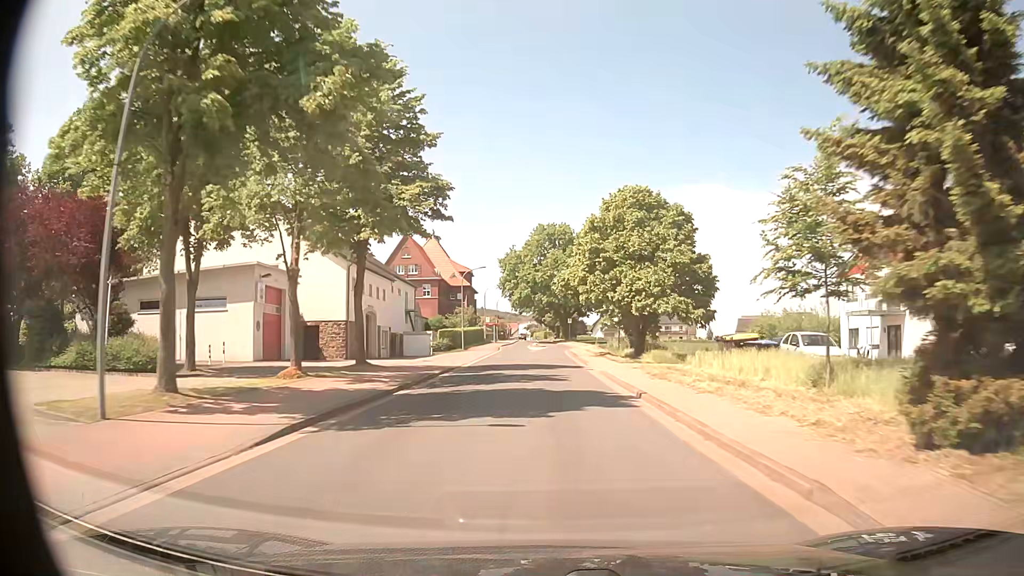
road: tertiary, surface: asphalt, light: Day
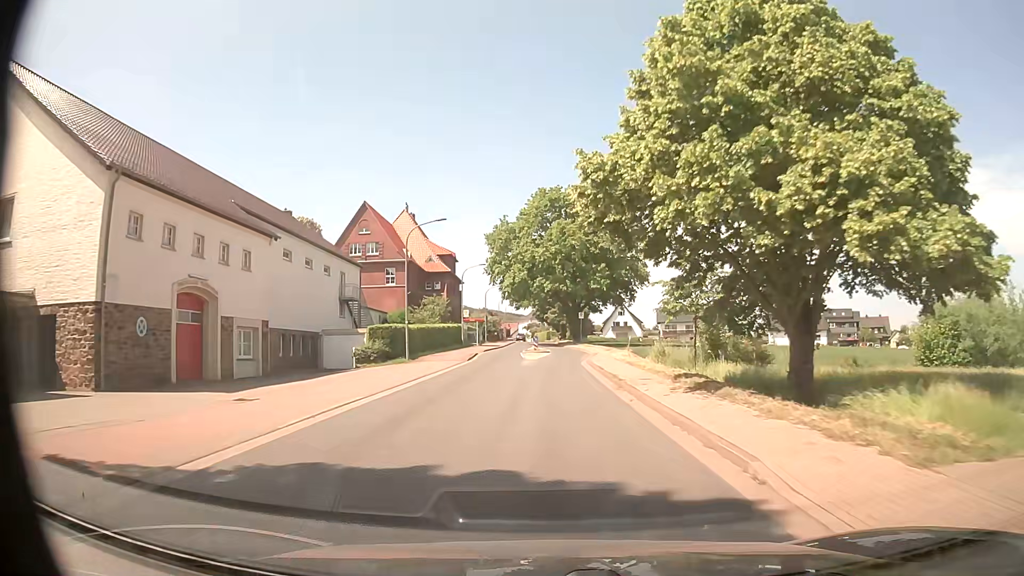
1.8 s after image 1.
(+0.1, +26.0) m; 0°
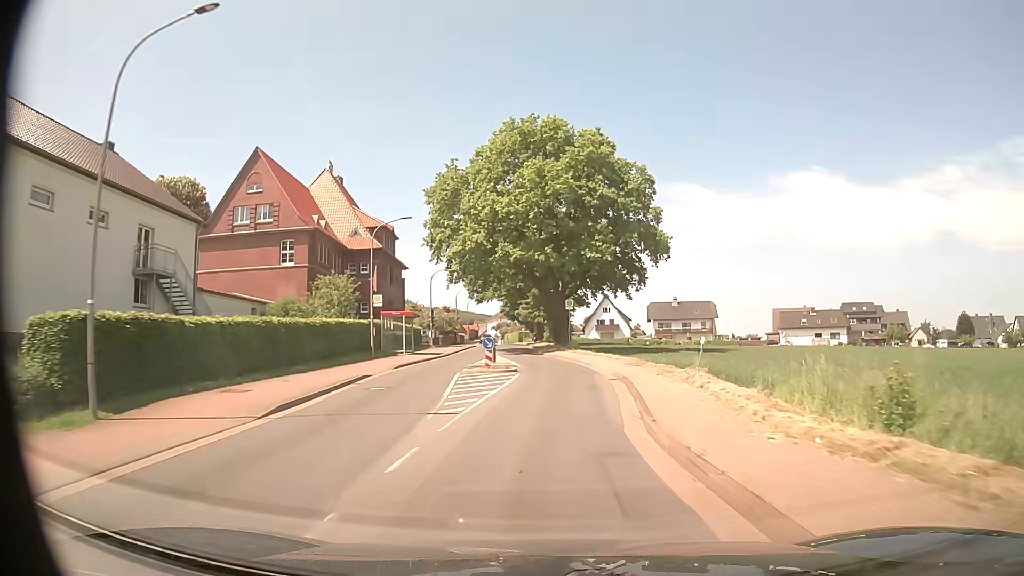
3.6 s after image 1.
(+0.1, +25.8) m; +2°
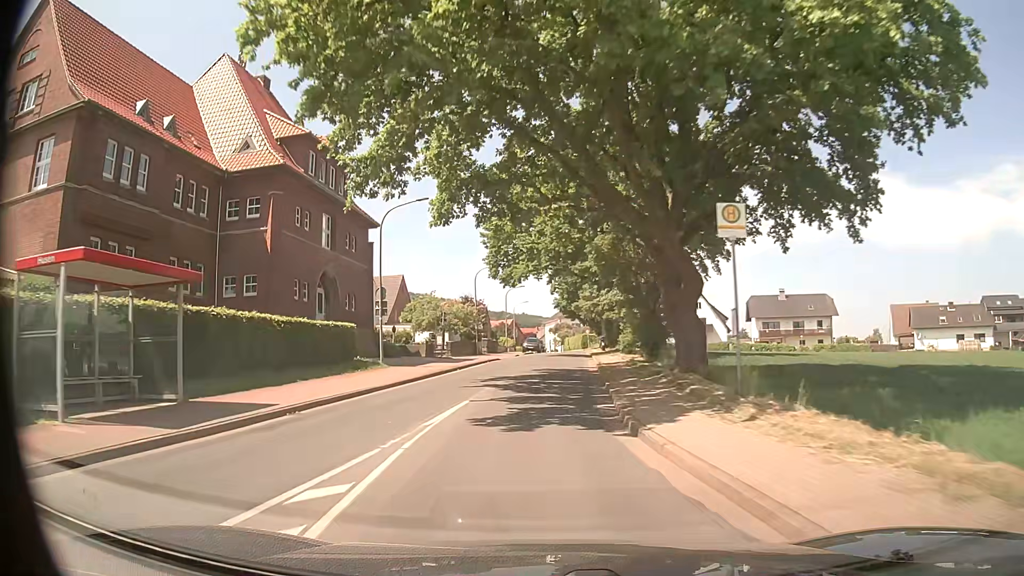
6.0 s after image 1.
(-0.3, +34.3) m; -6°
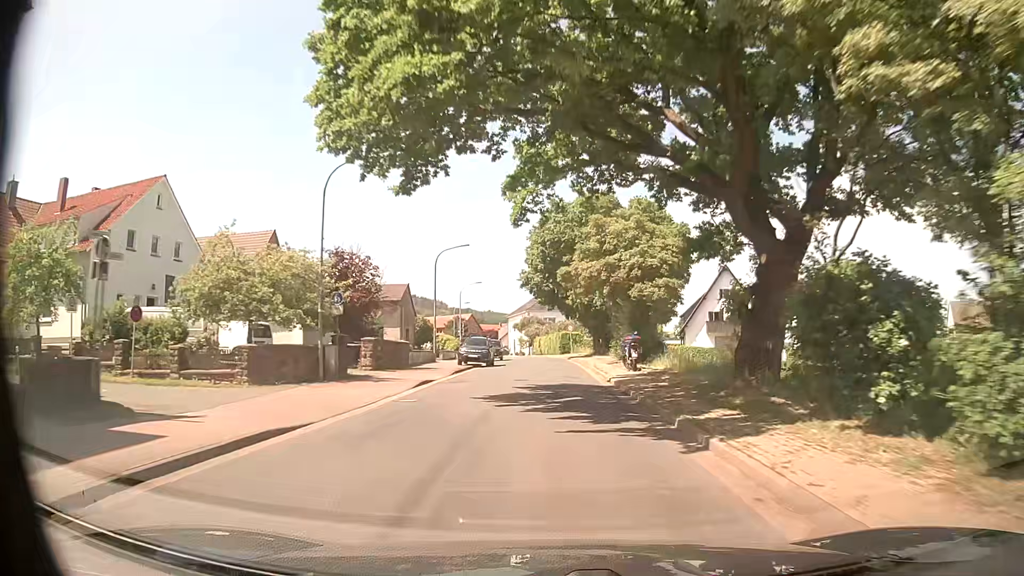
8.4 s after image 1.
(+0.3, +34.6) m; +2°
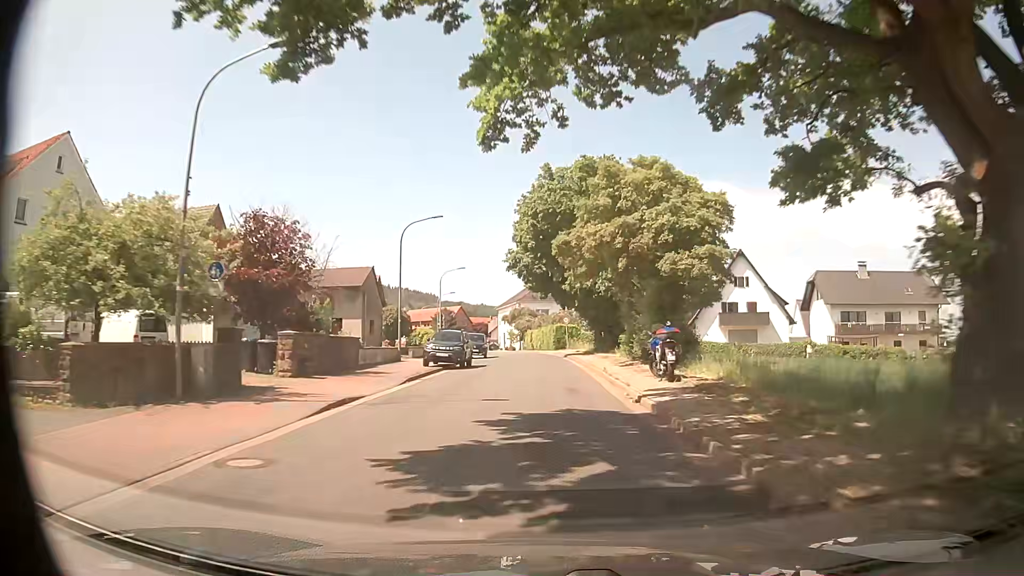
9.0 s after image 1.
(+0.1, +8.7) m; +1°
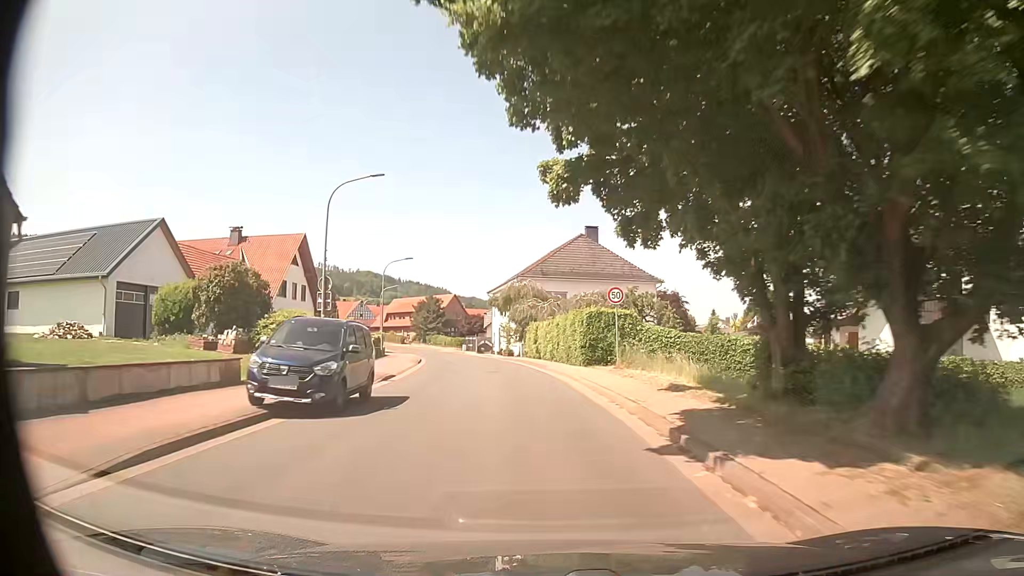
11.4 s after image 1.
(-0.2, +34.7) m; -2°
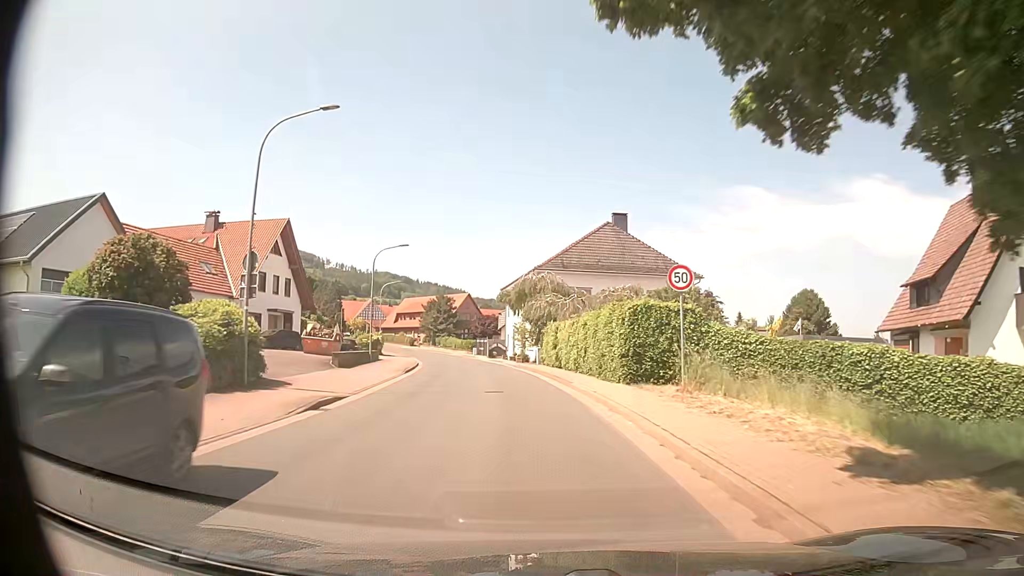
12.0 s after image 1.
(0.0, +8.7) m; -1°
(0, +10) (-1, +20) (-2, +30) (-3, +40) (-5, +50) (-6, +60) (-9, +69) (-11, +79) (-14, +88) (-18, +98) m
